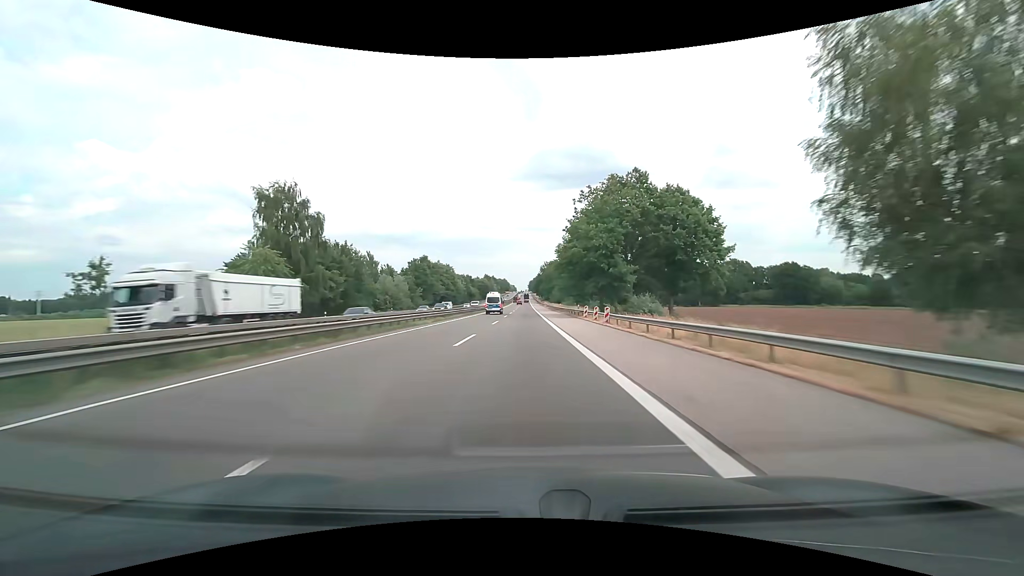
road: motorway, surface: asphalt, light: Day
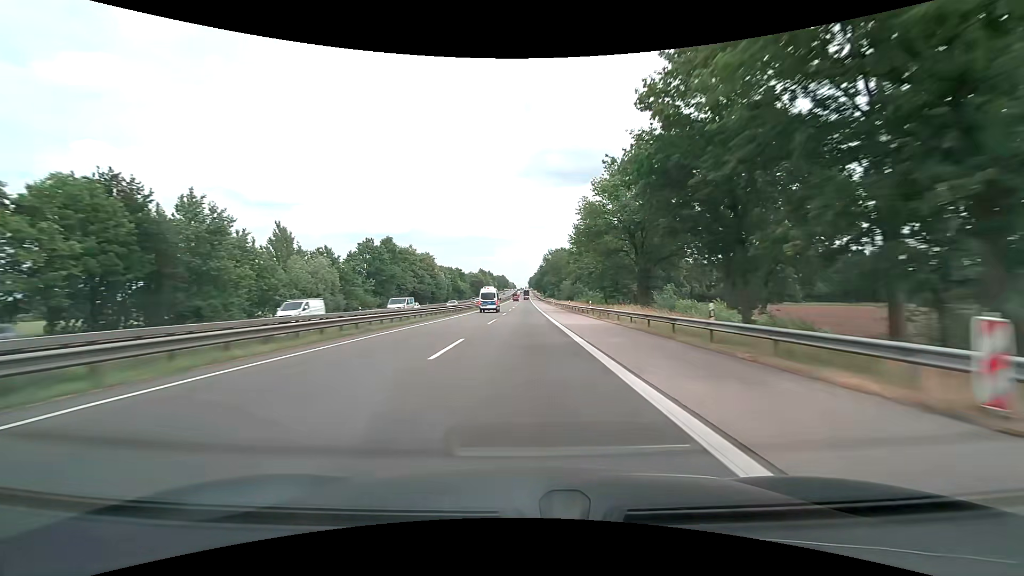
(-0.1, +39.4) m; 0°
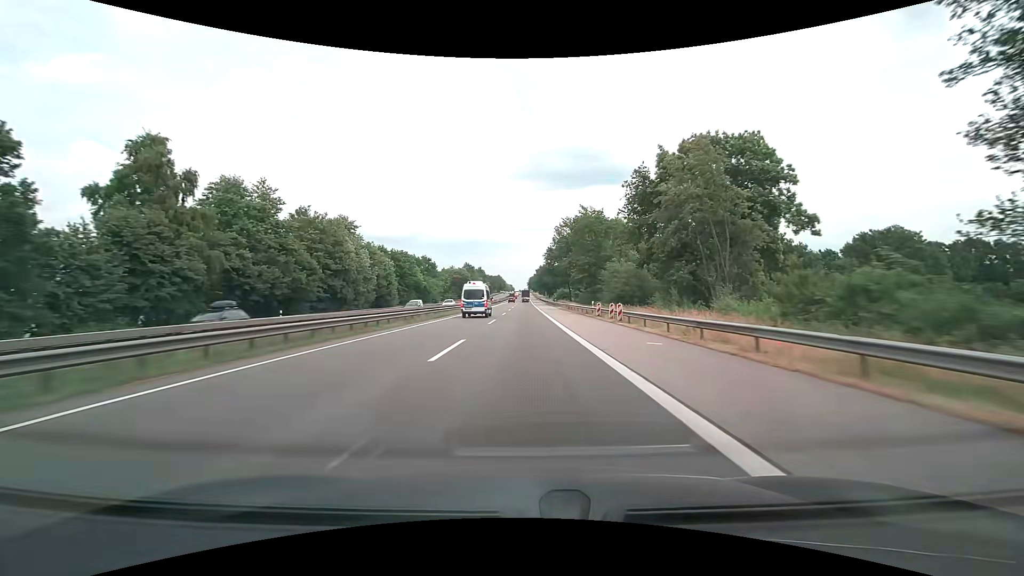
(0.0, +70.1) m; 0°
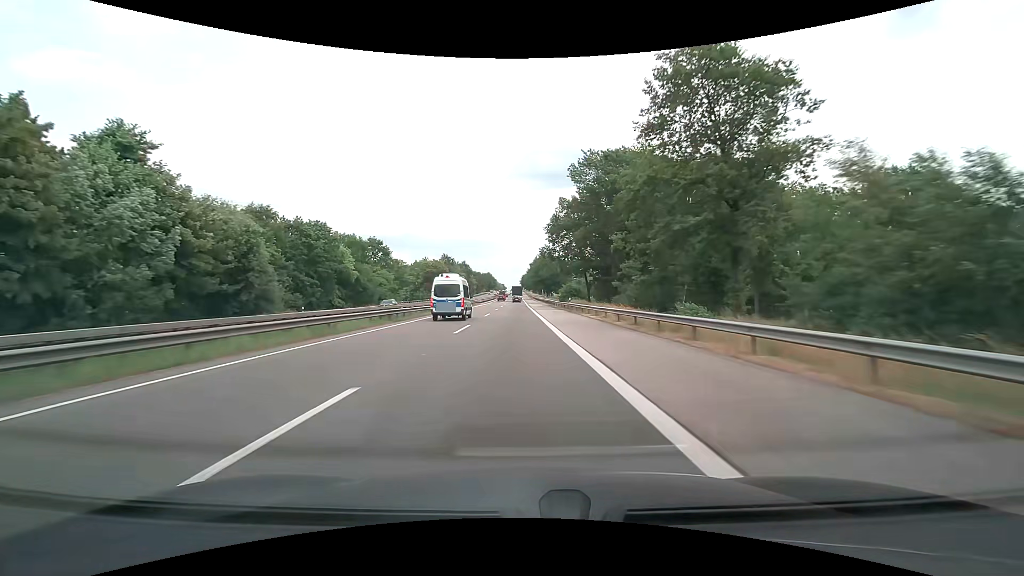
(+0.1, +43.9) m; +1°
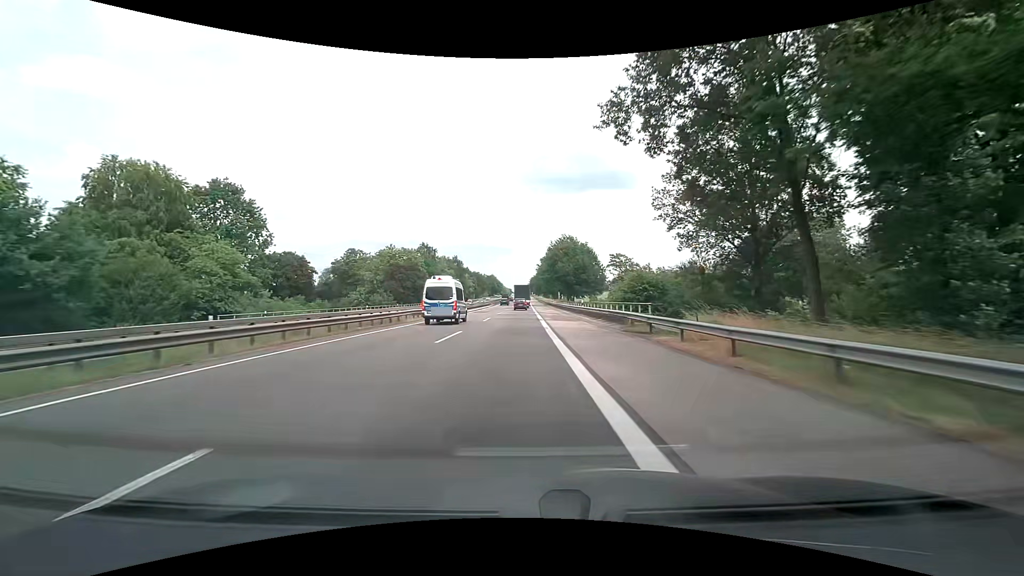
(-0.3, +54.7) m; -1°
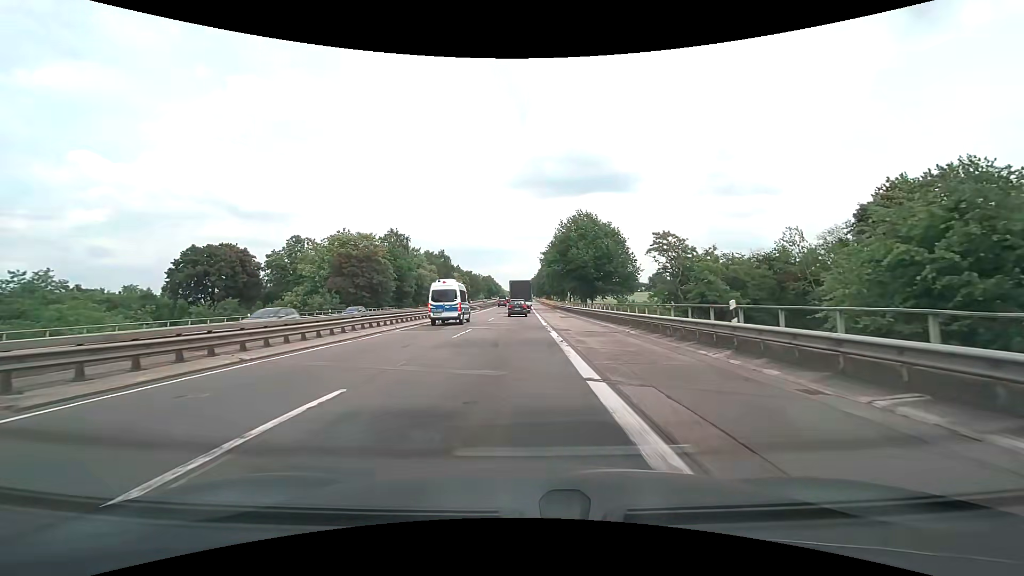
(0.0, +31.5) m; 0°
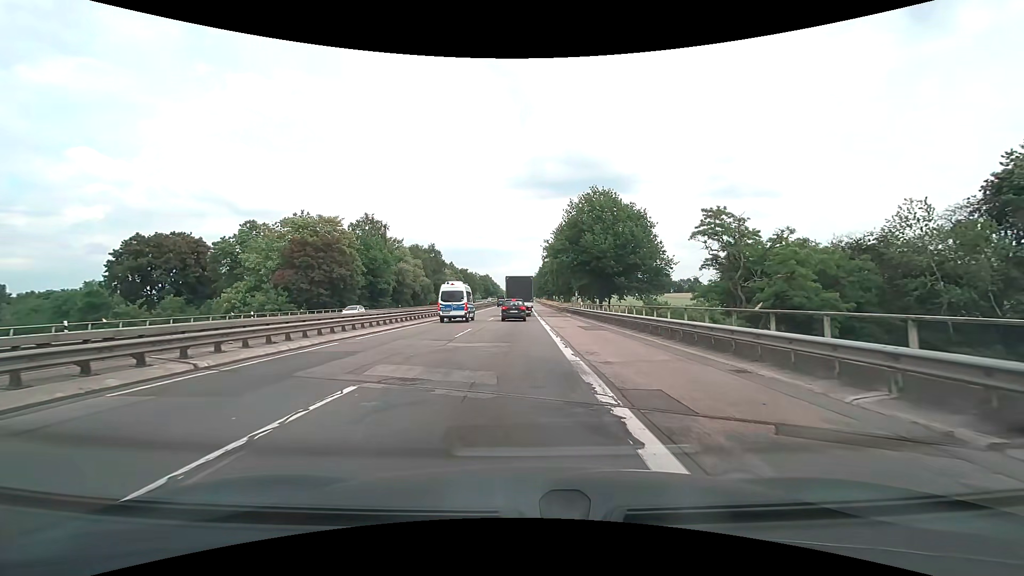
(+0.1, +16.8) m; 0°
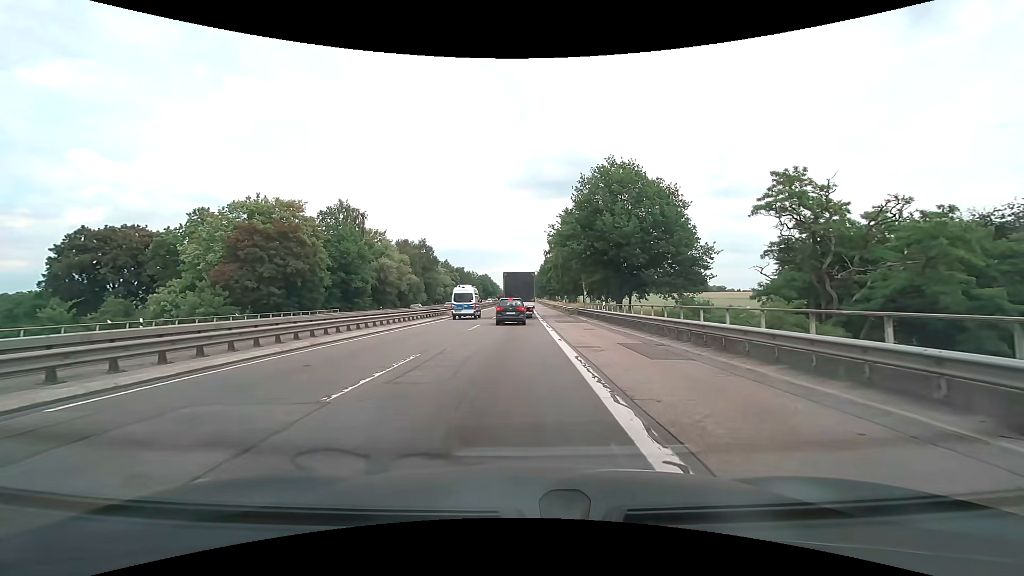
(0.0, +12.5) m; 0°
(0, +10) (0, +20) (0, +30) (0, +40) (0, +50) (0, +60) (0, +70) (0, +80) (0, +90) (0, +100) m
